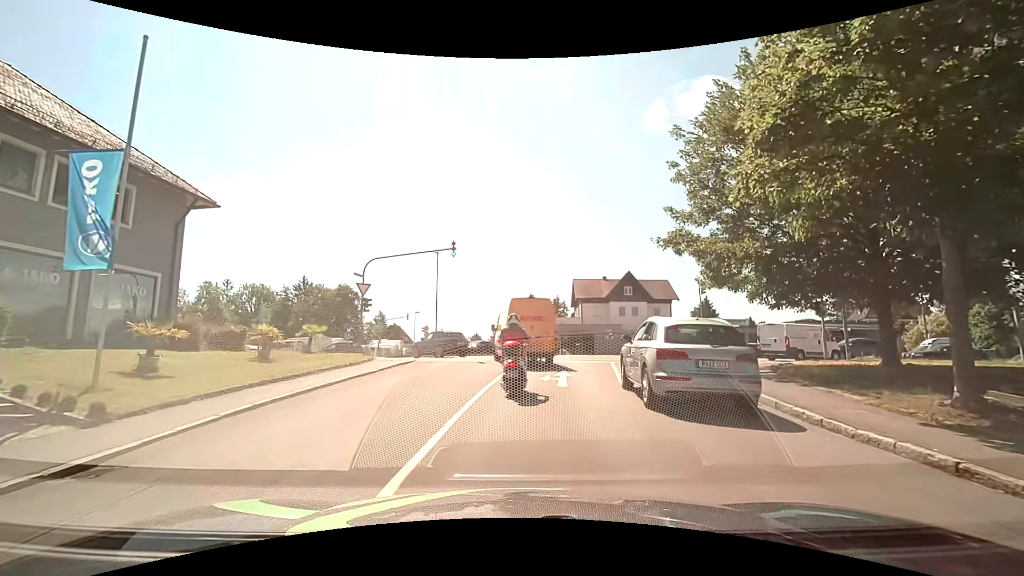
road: residential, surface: asphalt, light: Day
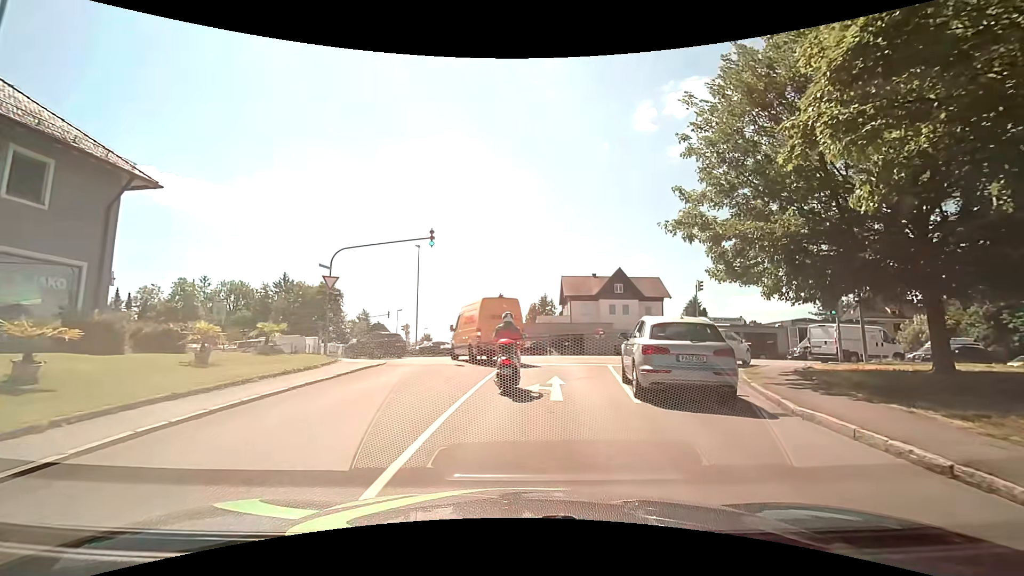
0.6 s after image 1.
(0.0, +2.8) m; +2°
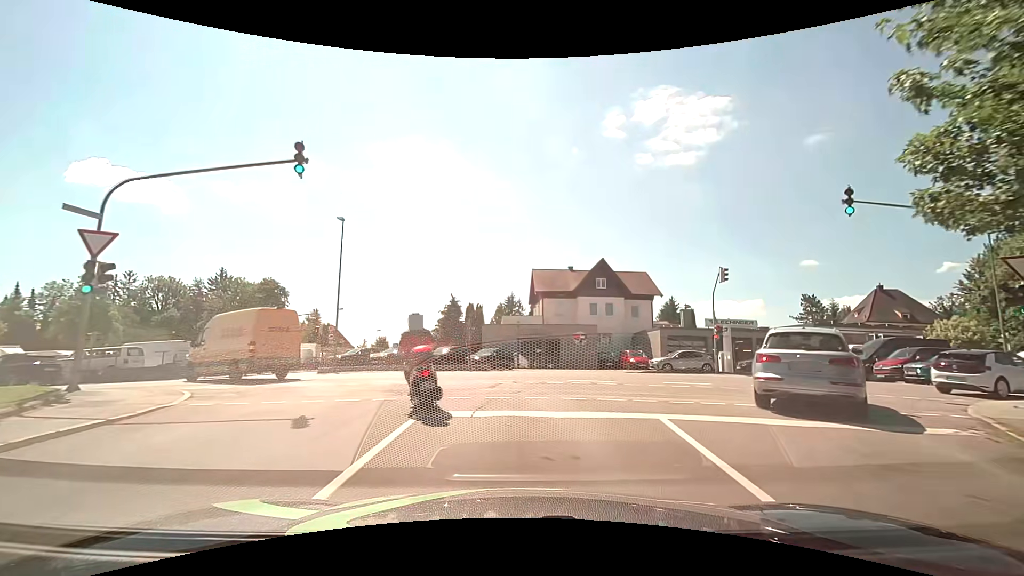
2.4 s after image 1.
(+0.3, +11.7) m; +3°
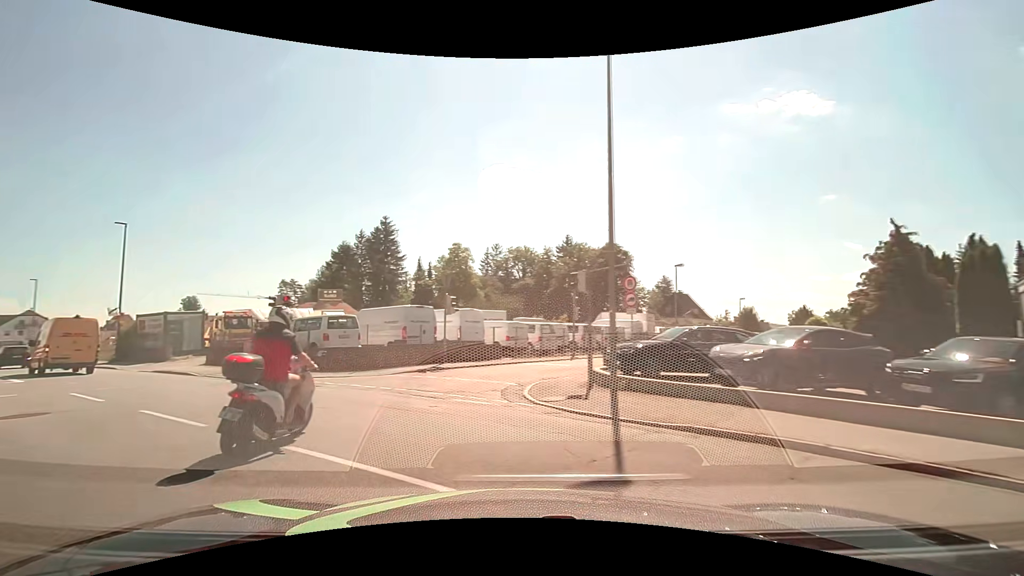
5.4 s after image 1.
(-4.6, +21.5) m; -40°
(-3, +9) (-11, +16) (-18, +22) (-26, +29) (-34, +35) (-42, +41) (-50, +47) (-58, +53) (-66, +59) (-74, +65) m
